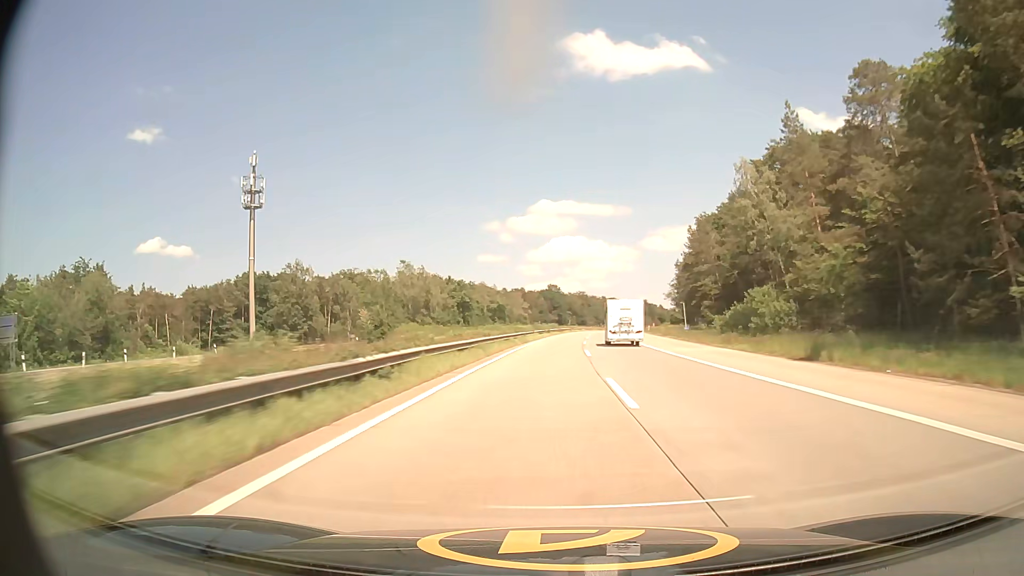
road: motorway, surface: asphalt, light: Day
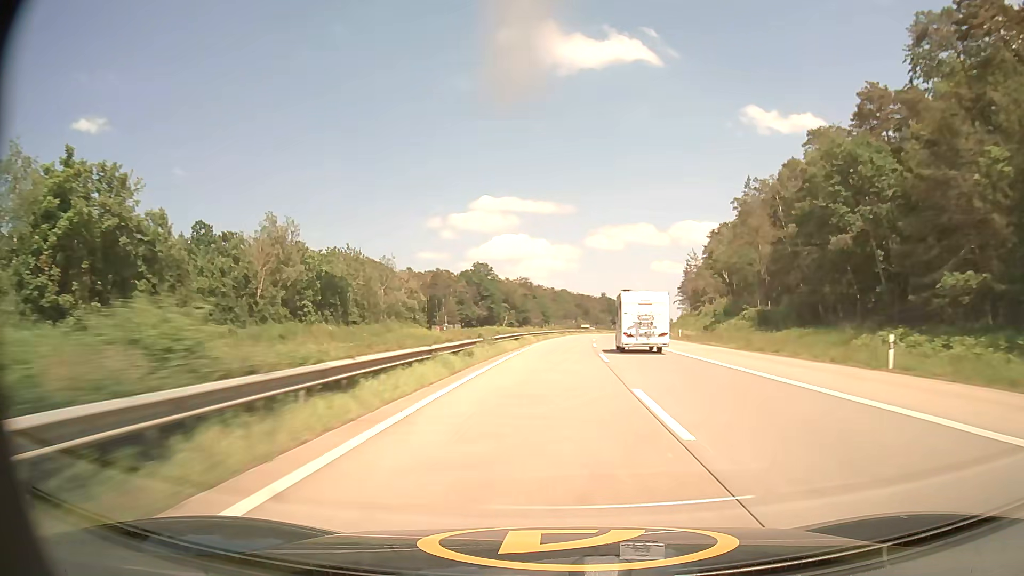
(+3.8, +94.2) m; +5°
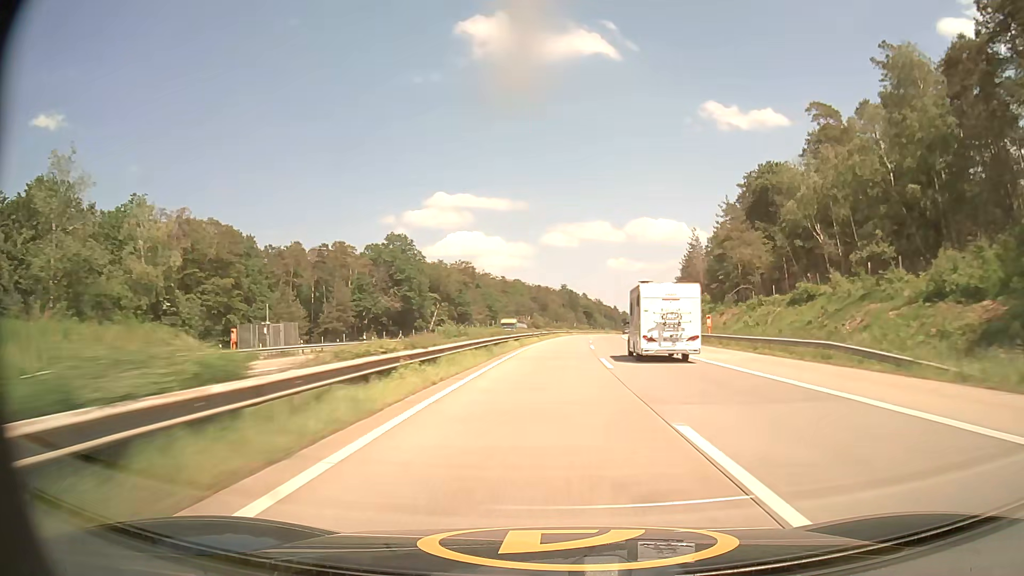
(+1.7, +57.3) m; +4°
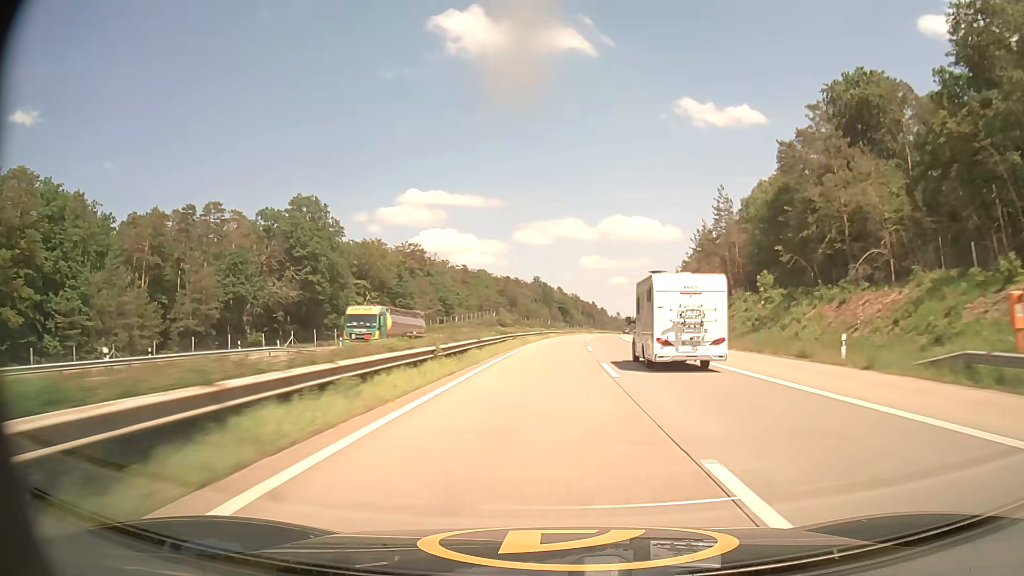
(+0.8, +38.6) m; +2°
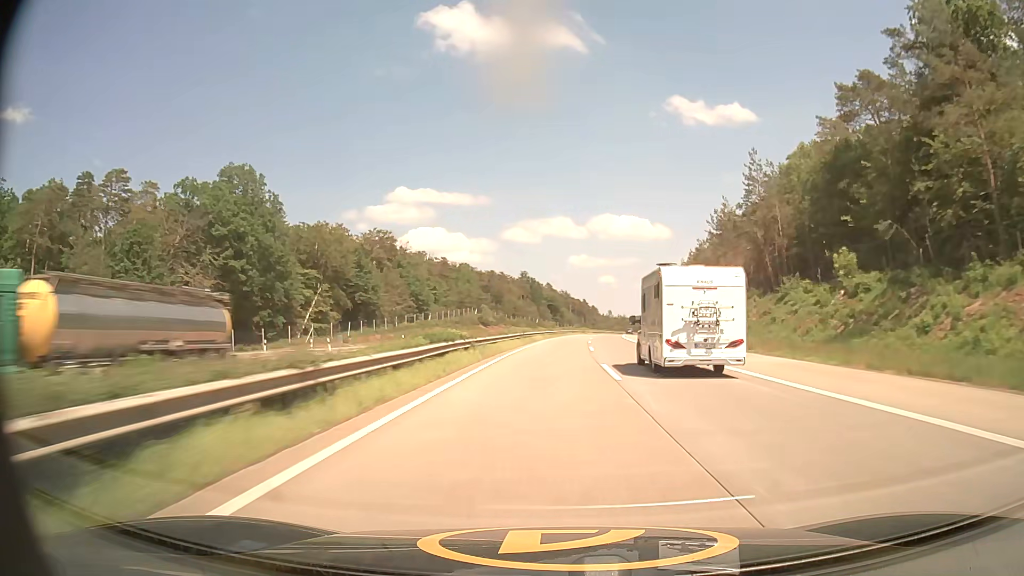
(+0.1, +19.4) m; +1°
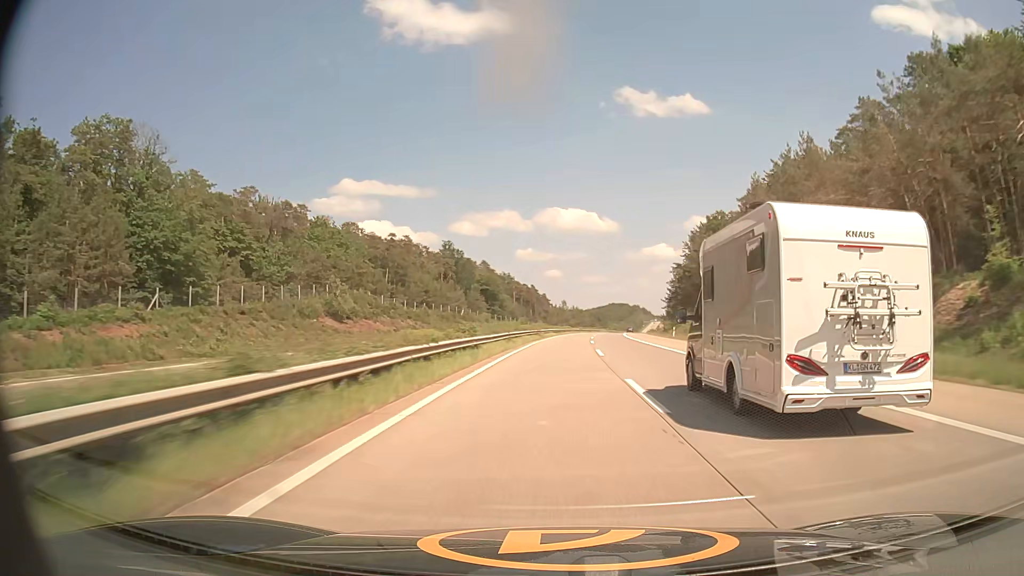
(+2.9, +78.1) m; +4°
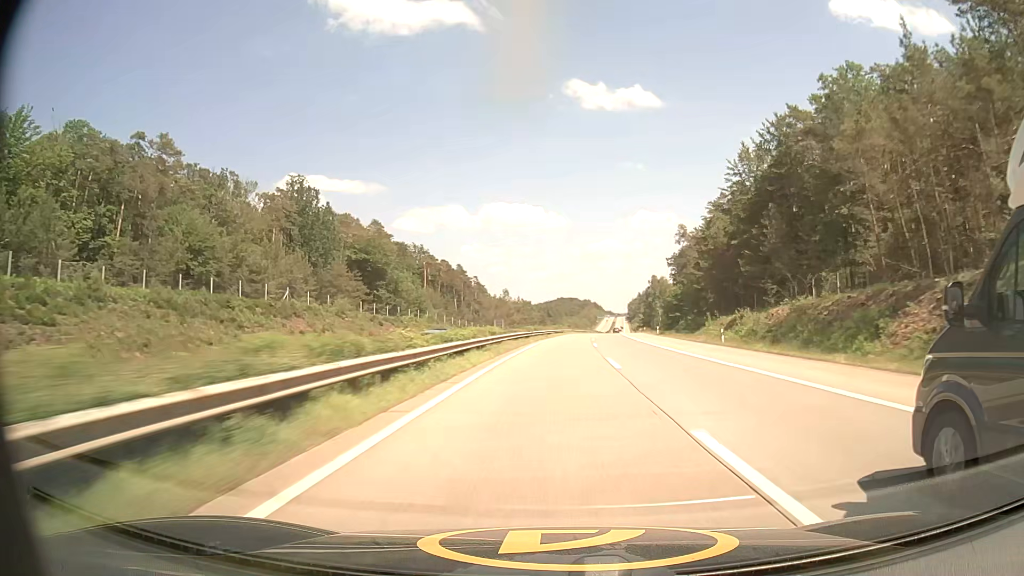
(+3.2, +79.1) m; +5°
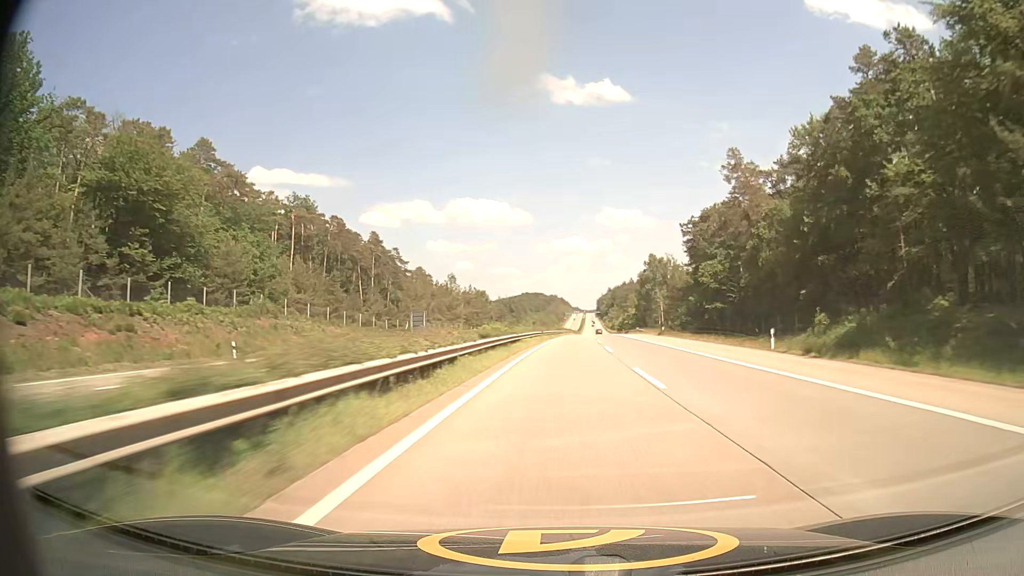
(+1.5, +60.2) m; +3°
(0, +10) (0, +20) (0, +30) (+1, +40) (+1, +50) (+2, +60) (+2, +70) (+3, +80) (+3, +90) (+4, +100) m
